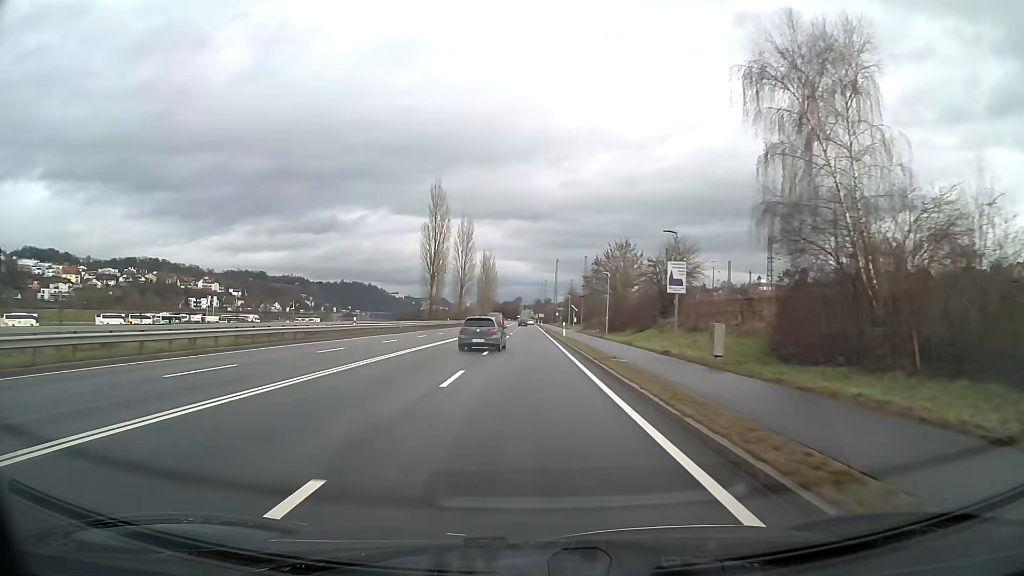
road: primary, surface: asphalt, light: Day
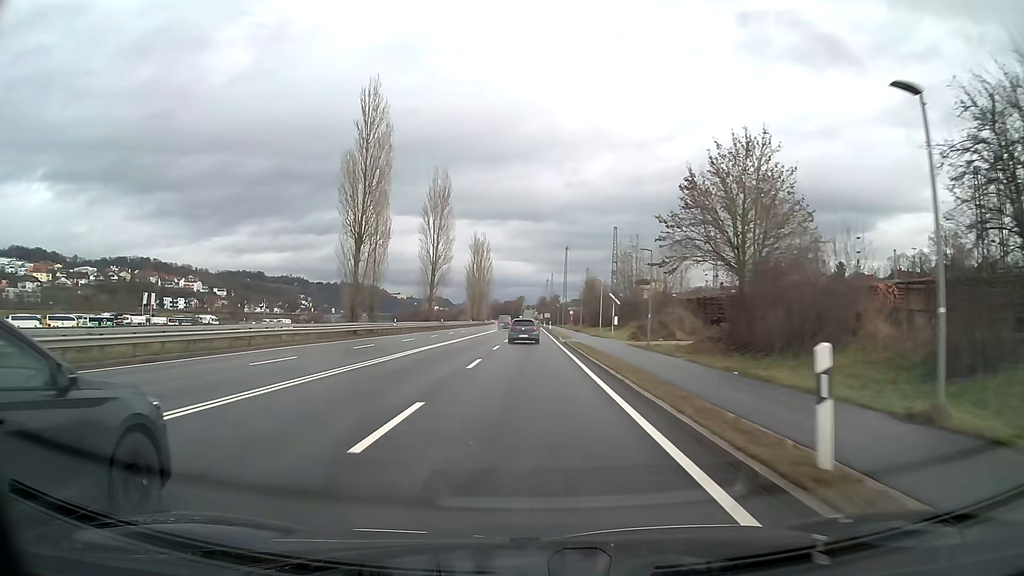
(-0.2, +43.0) m; 0°
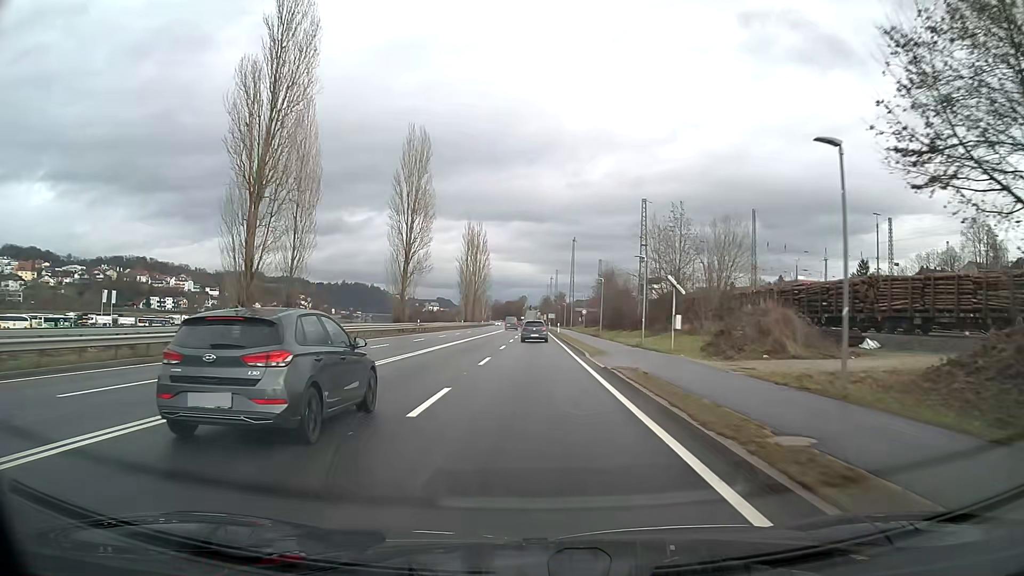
(0.0, +21.4) m; 0°
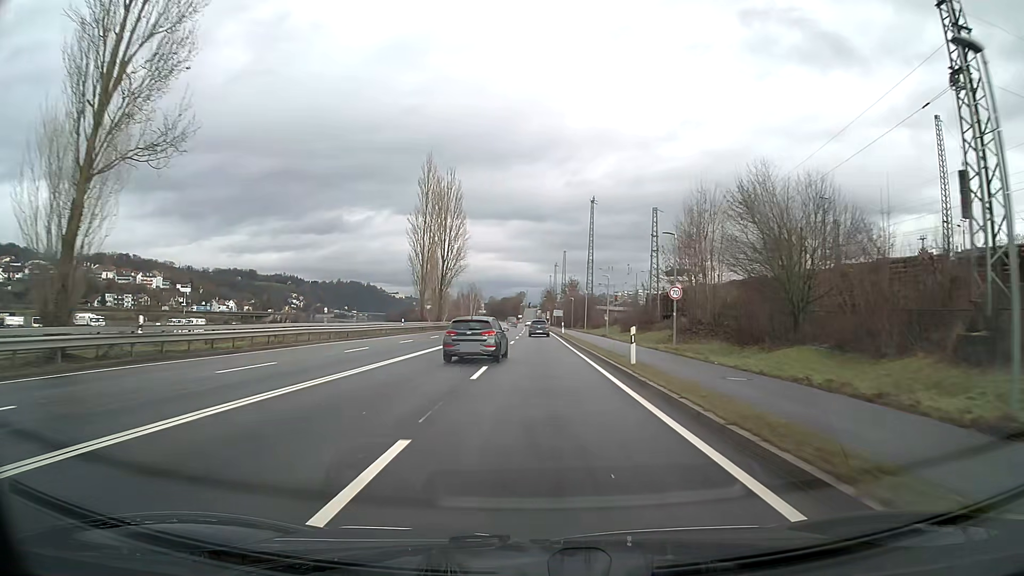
(0.0, +53.8) m; 0°
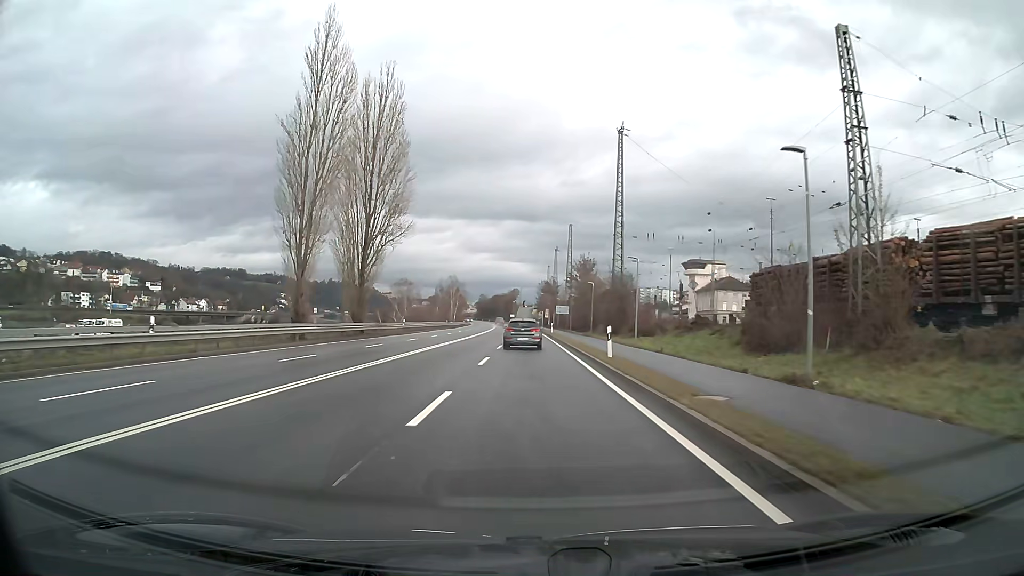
(+0.2, +43.1) m; 0°
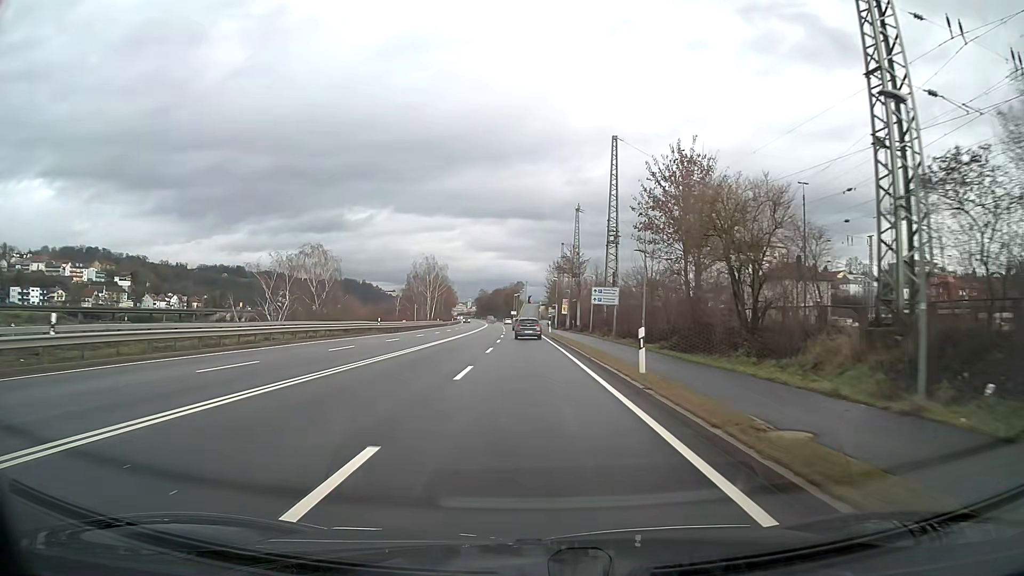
(-0.3, +53.9) m; -1°
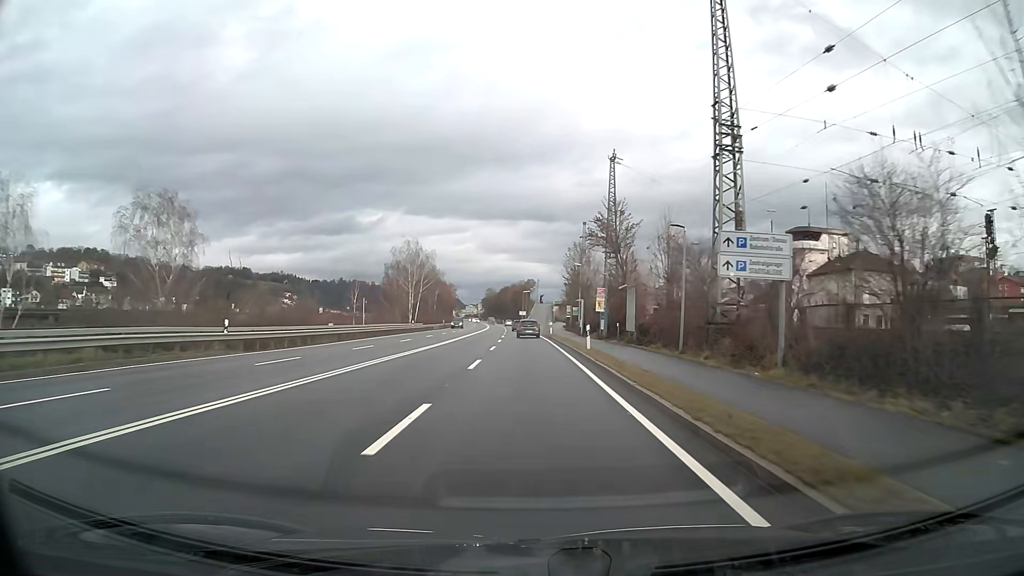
(-0.2, +32.4) m; -1°
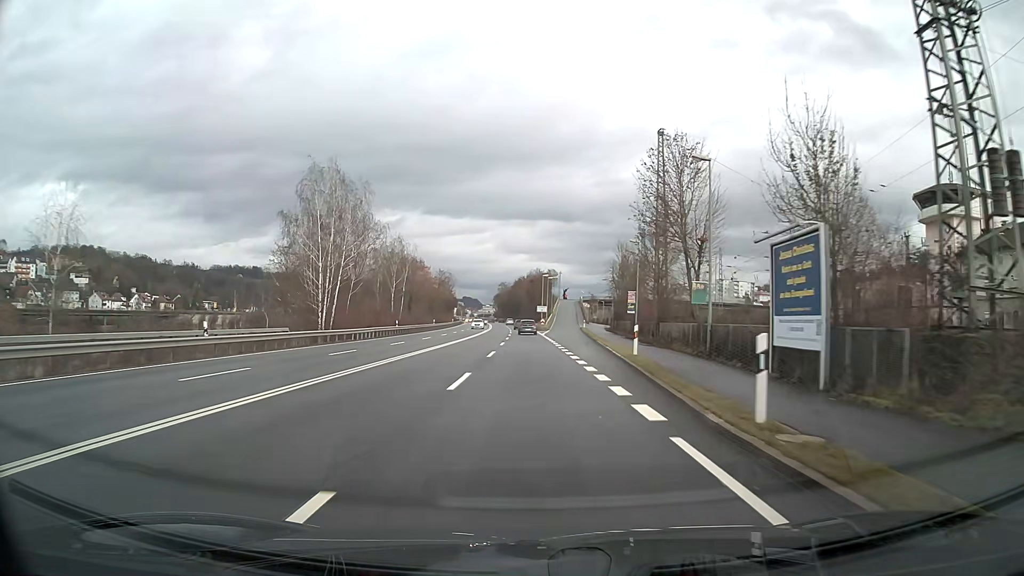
(-0.8, +54.0) m; -2°
